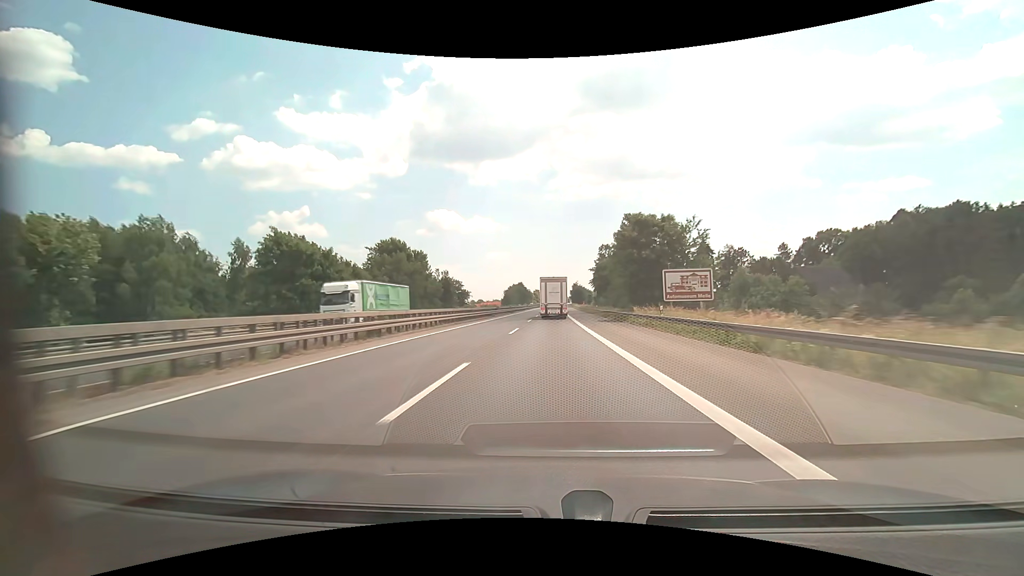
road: motorway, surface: asphalt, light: Day
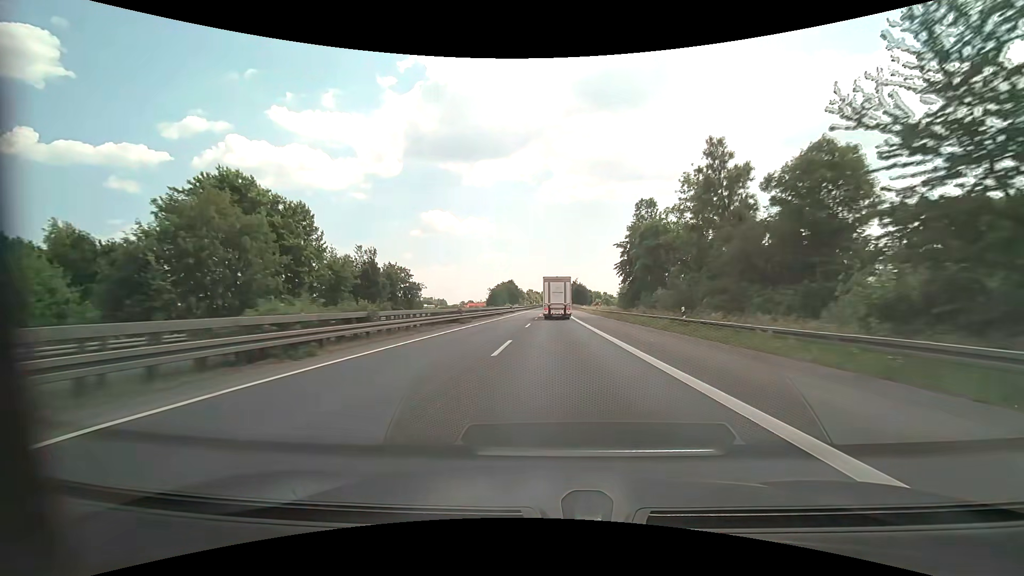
(0.0, +46.5) m; +1°
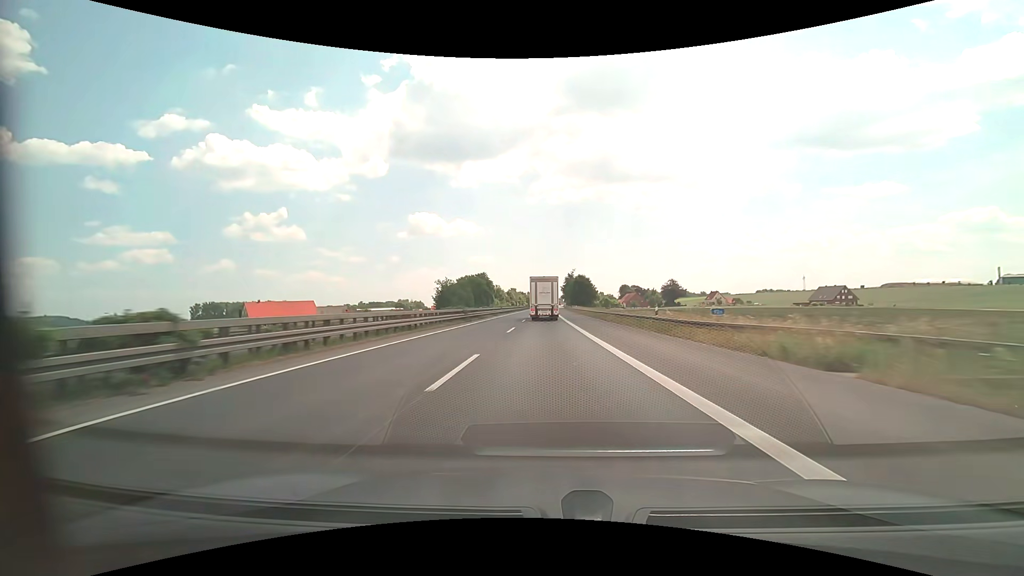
(+1.1, +77.4) m; +1°
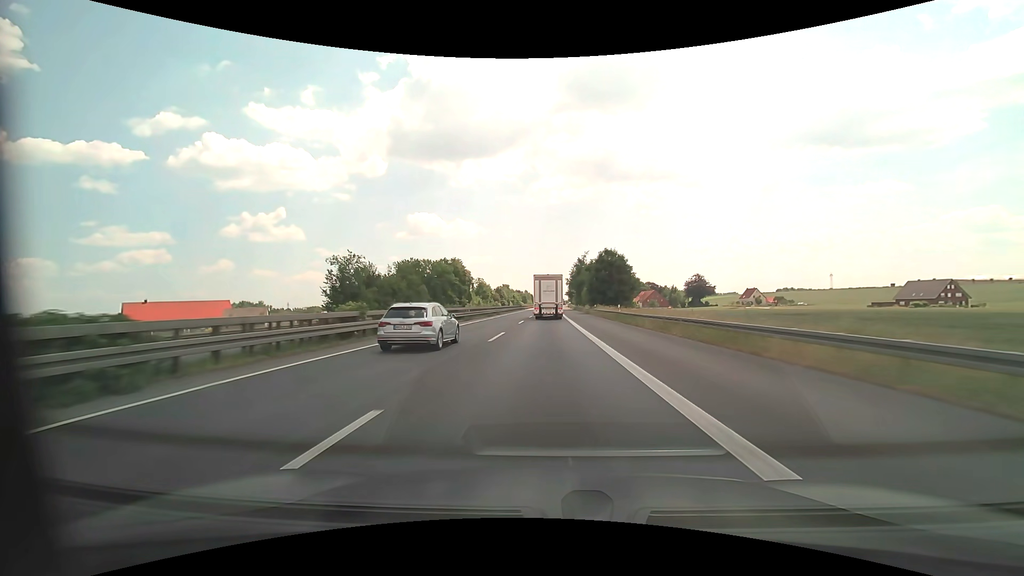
(+0.2, +61.6) m; 0°
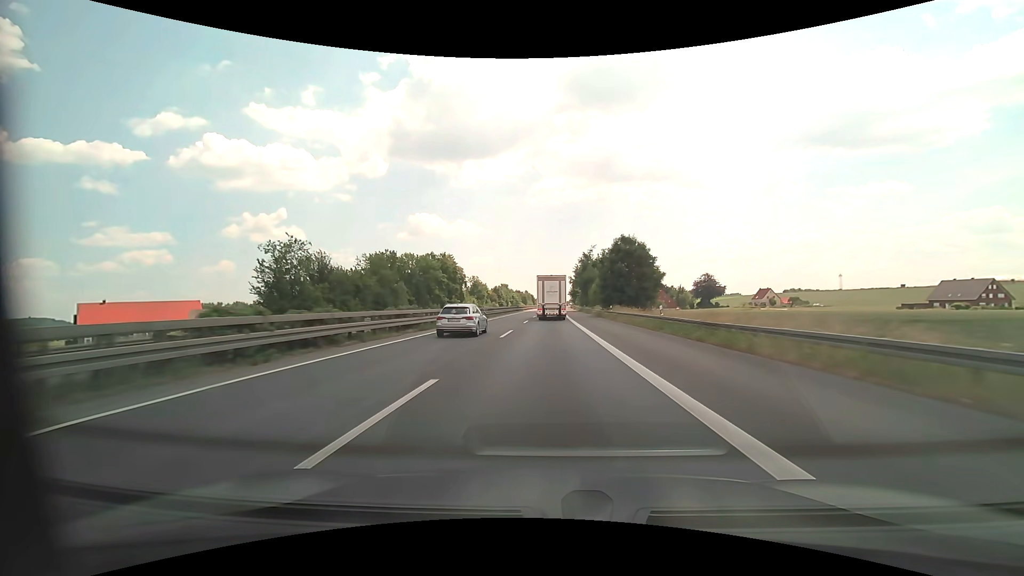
(0.0, +15.3) m; 0°
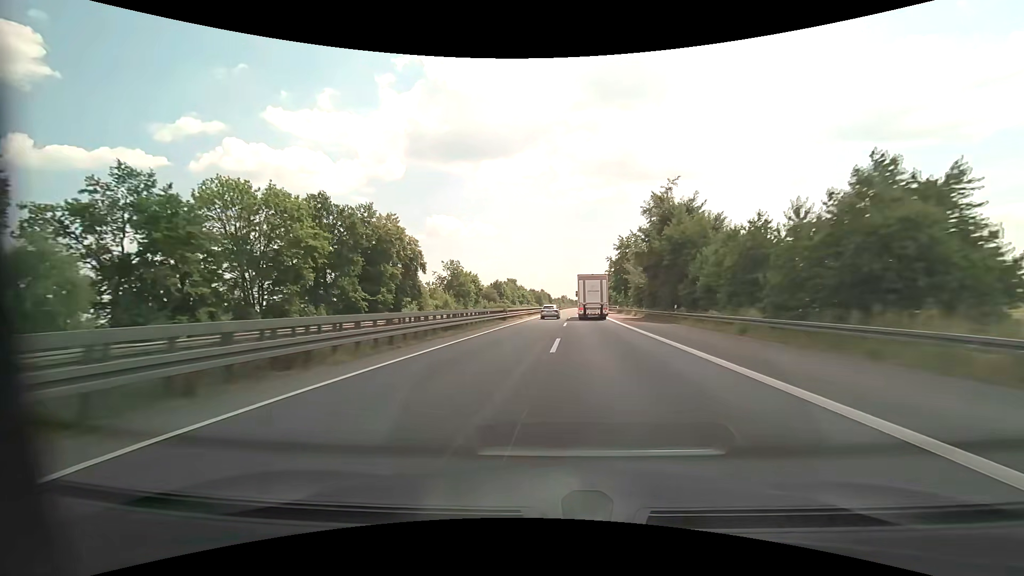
(-0.7, +61.1) m; -2°
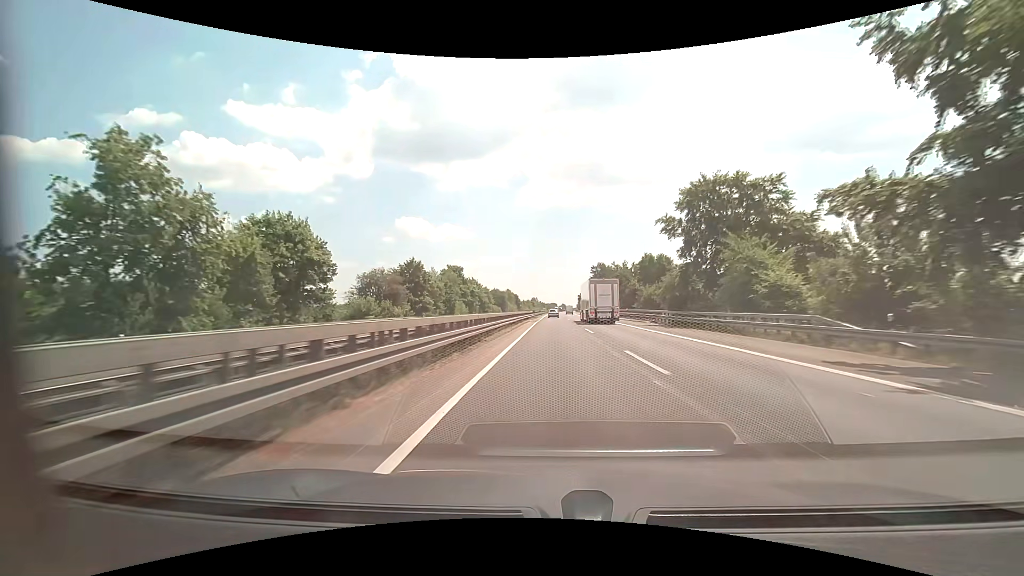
(+1.0, +75.8) m; +3°
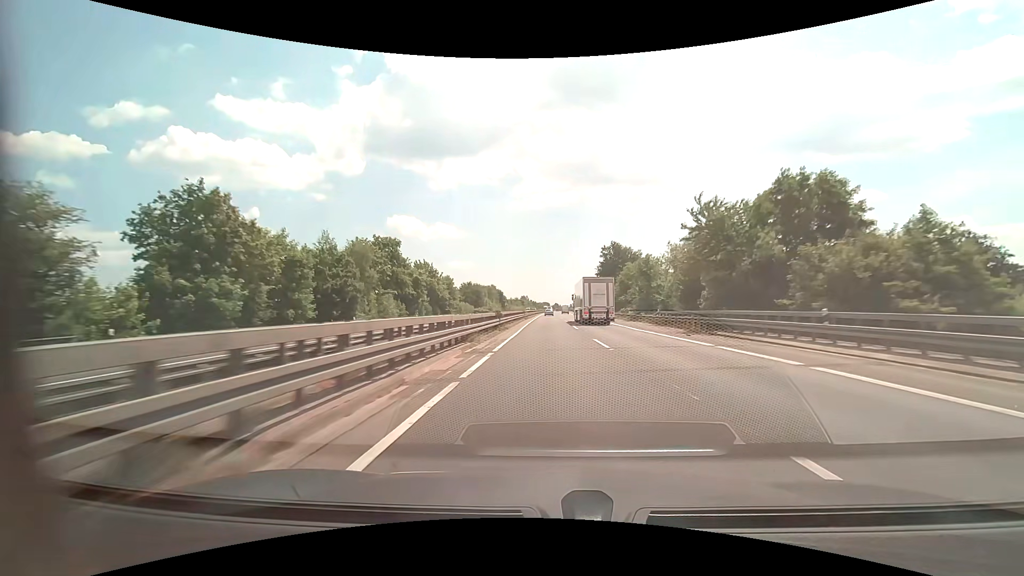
(+0.7, +48.3) m; +1°
(0, +10) (0, +20) (0, +30) (0, +40) (0, +50) (0, +60) (0, +70) (0, +80) (0, +90) (0, +100) m
